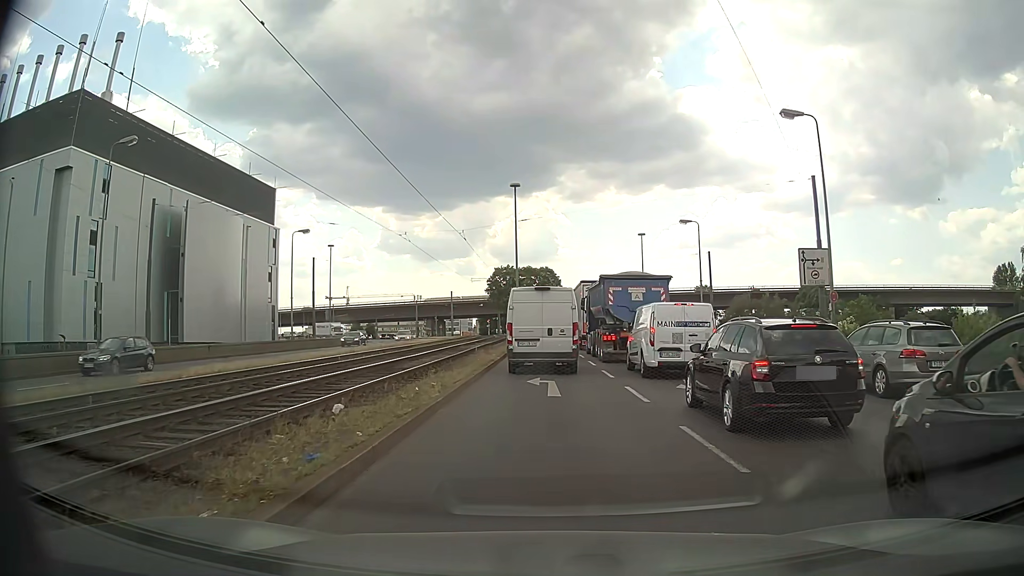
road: primary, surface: asphalt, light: Day
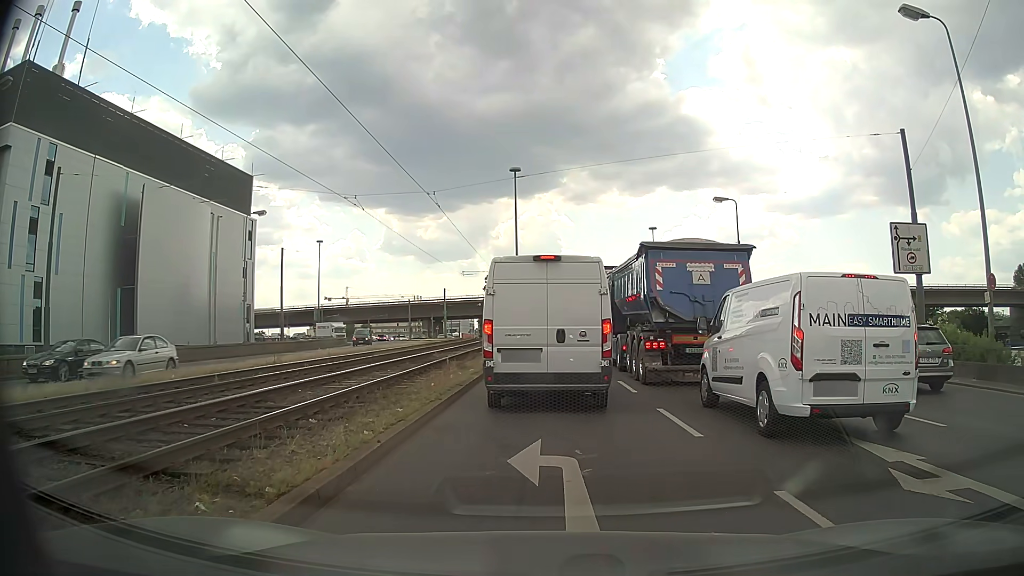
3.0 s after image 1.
(-0.2, +9.8) m; +1°
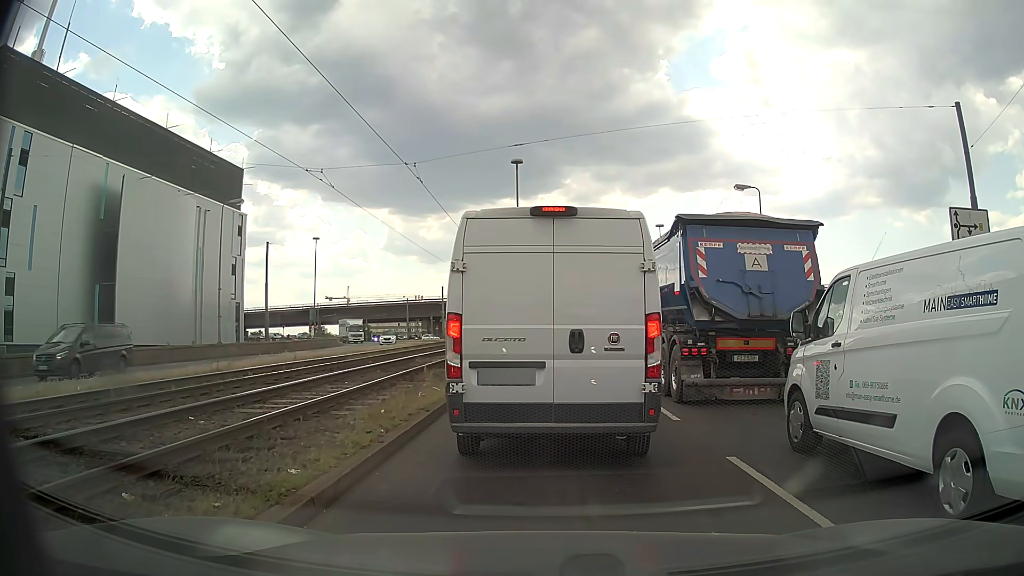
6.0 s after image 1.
(-0.1, +4.1) m; -1°
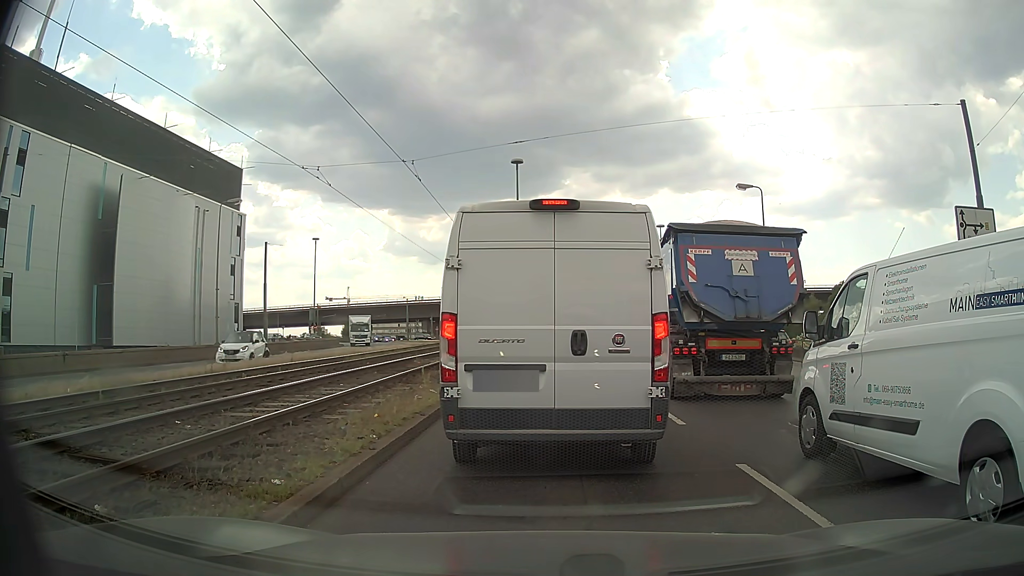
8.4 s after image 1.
(0.0, +0.4) m; 0°
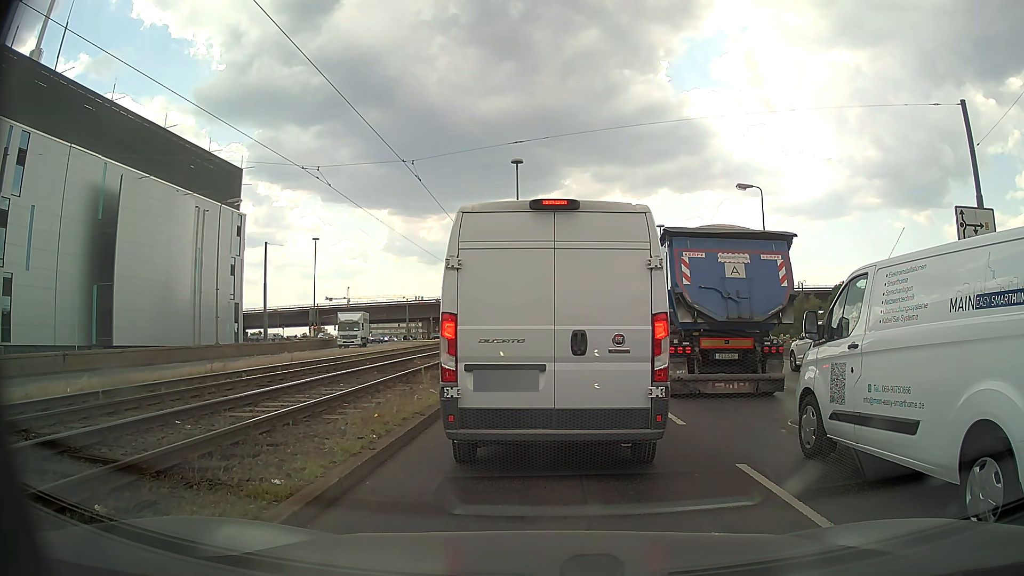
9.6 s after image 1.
(0.0, 0.0) m; 0°
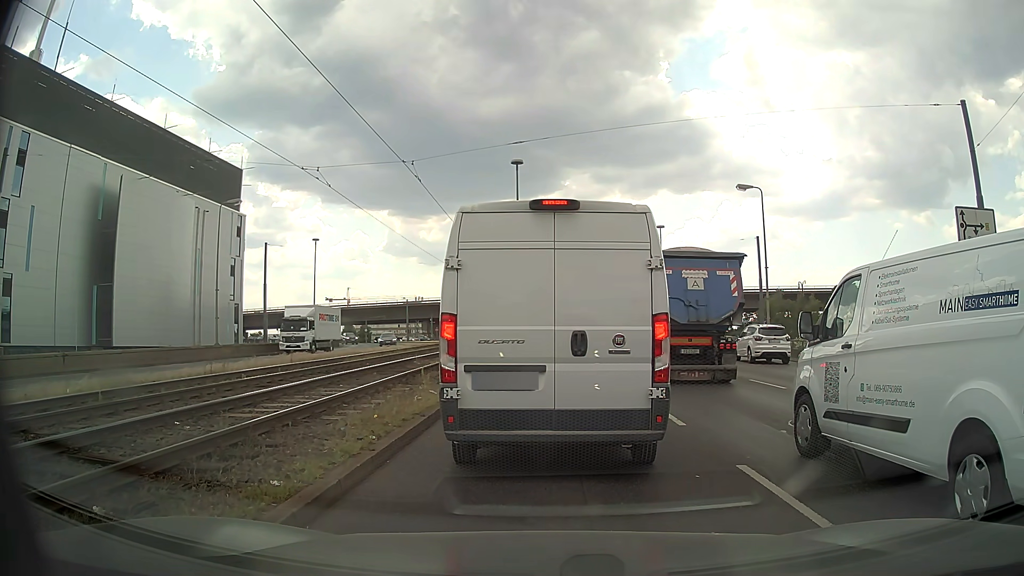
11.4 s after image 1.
(0.0, 0.0) m; 0°
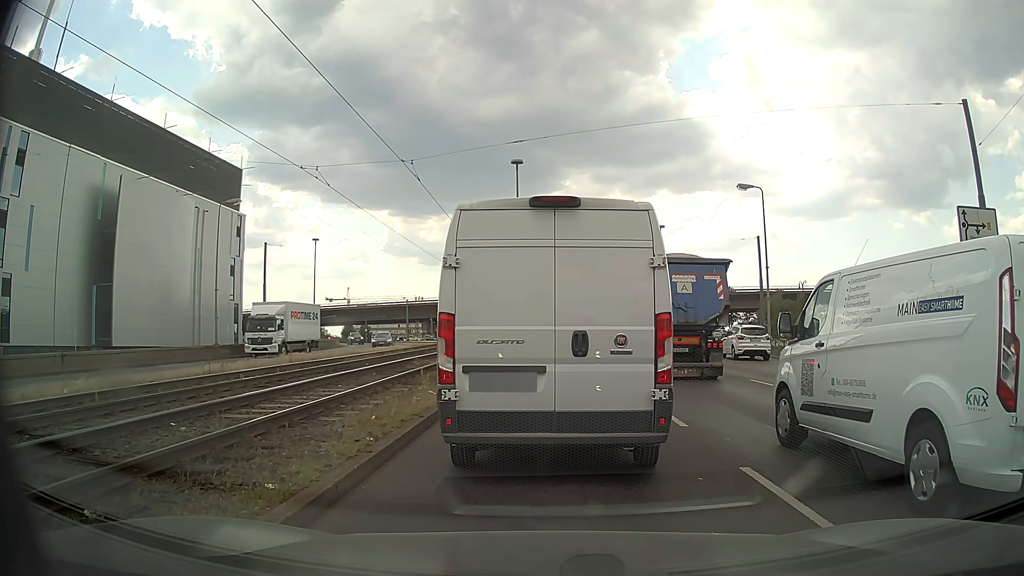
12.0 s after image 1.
(0.0, +0.1) m; 0°
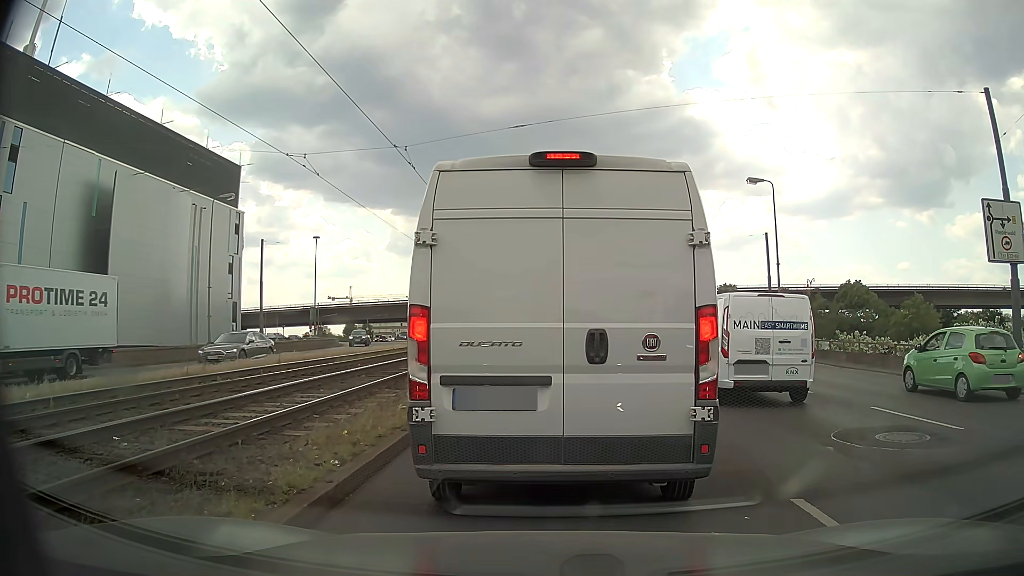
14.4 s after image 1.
(0.0, +1.4) m; 0°
